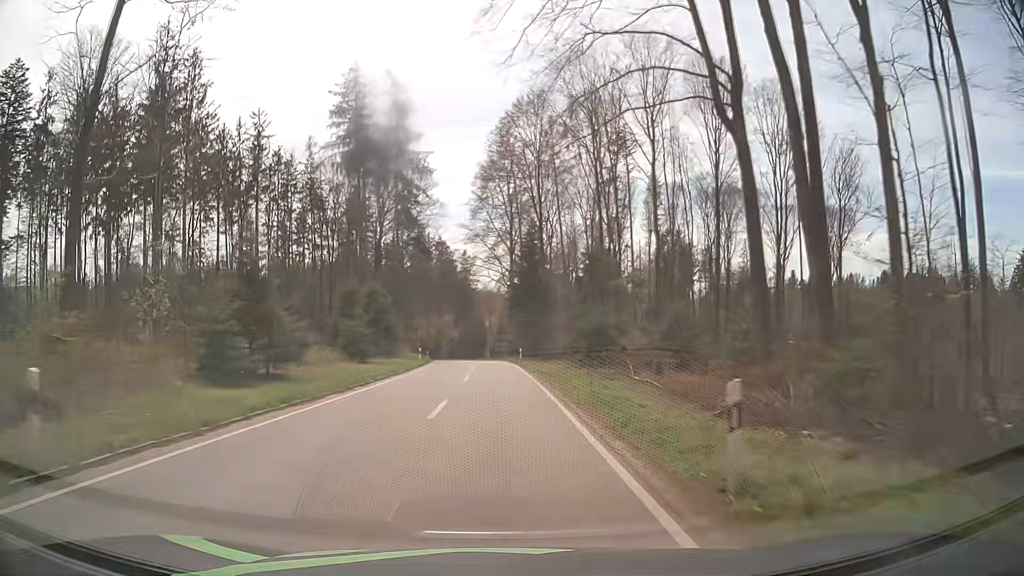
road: tertiary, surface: asphalt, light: Day
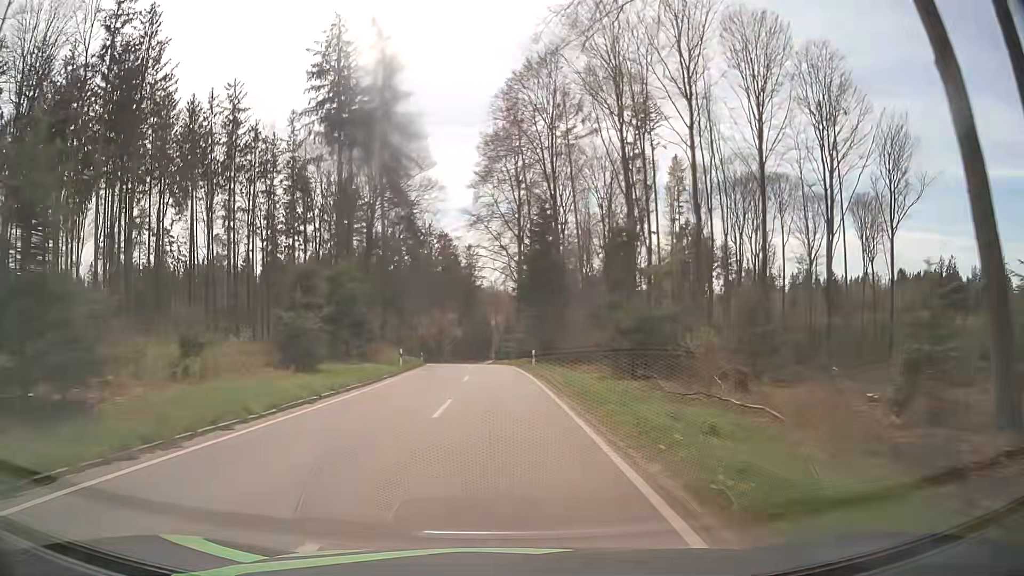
(0.0, +11.5) m; 0°
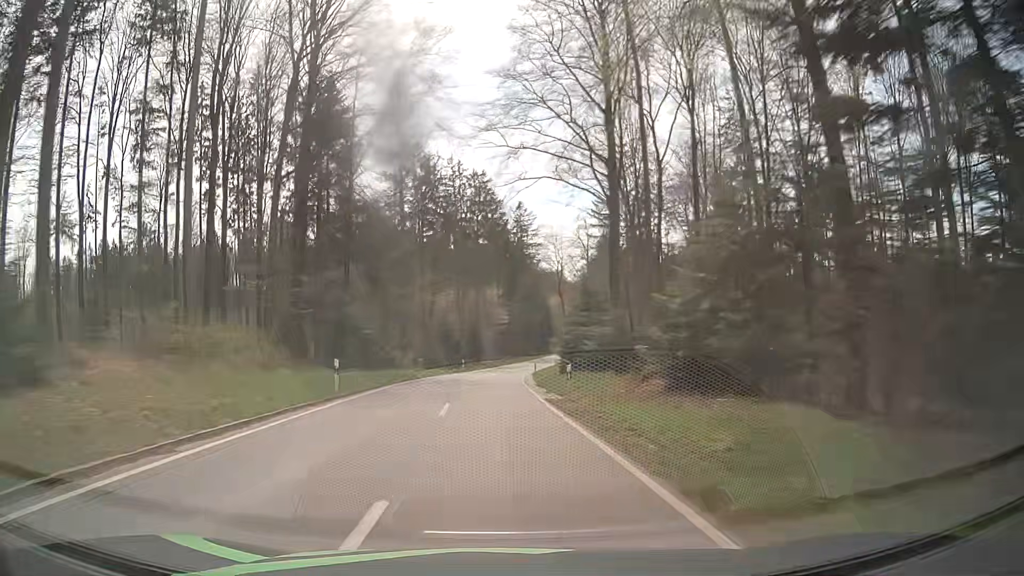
(-1.4, +46.6) m; -5°
(0, +10) (0, +20) (-1, +30) (-1, +40) (0, +50) (0, +60) (+1, +70) (+2, +80) (+3, +90) (+5, +100) m
